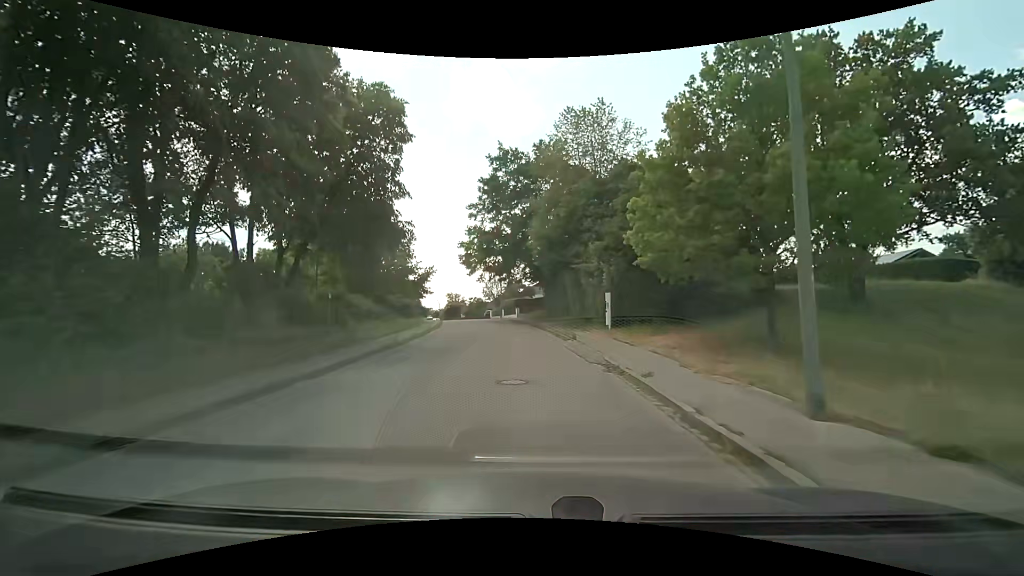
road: residential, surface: asphalt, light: Day
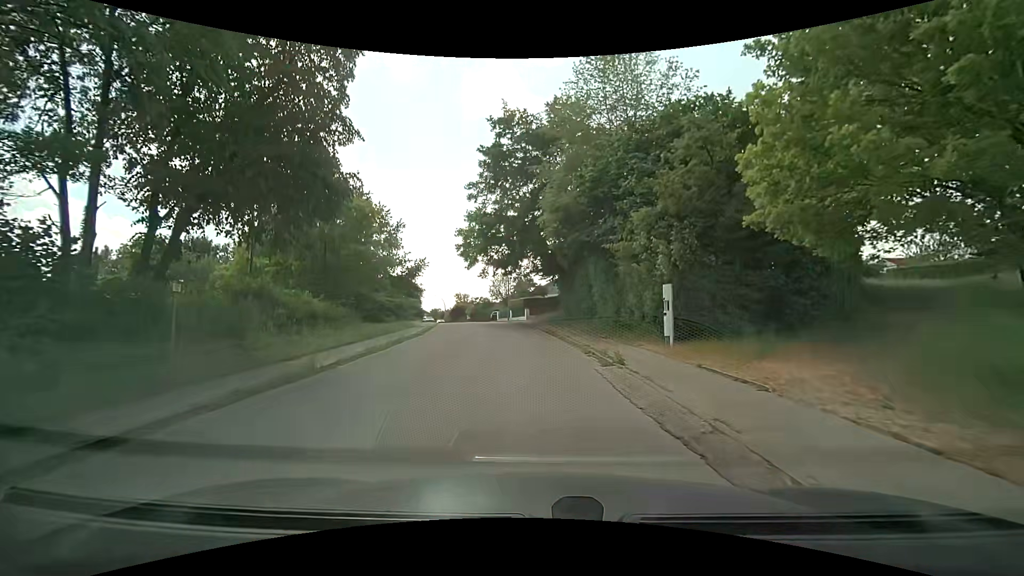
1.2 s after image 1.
(0.0, +8.5) m; 0°
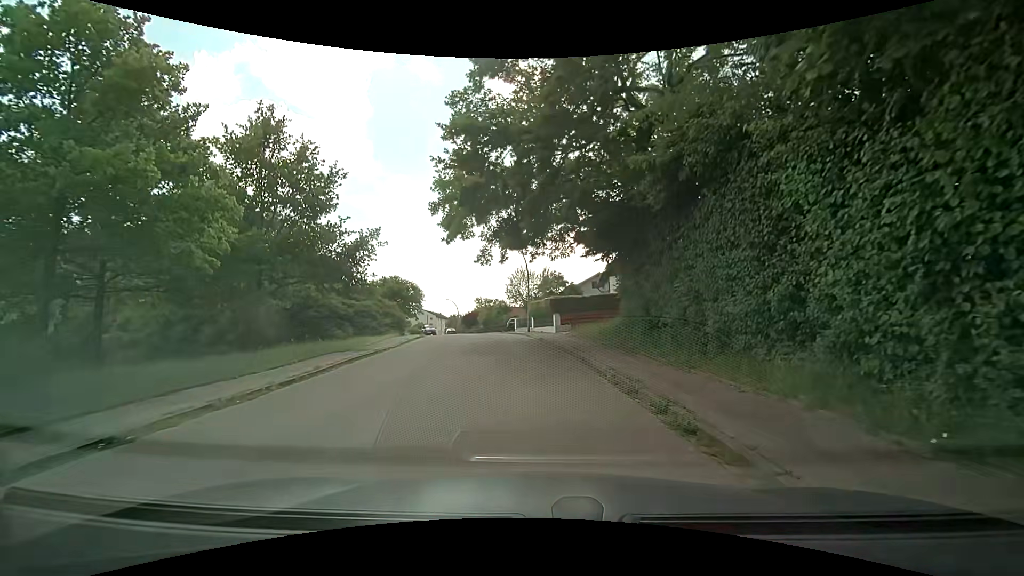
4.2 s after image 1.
(-0.7, +17.8) m; -4°
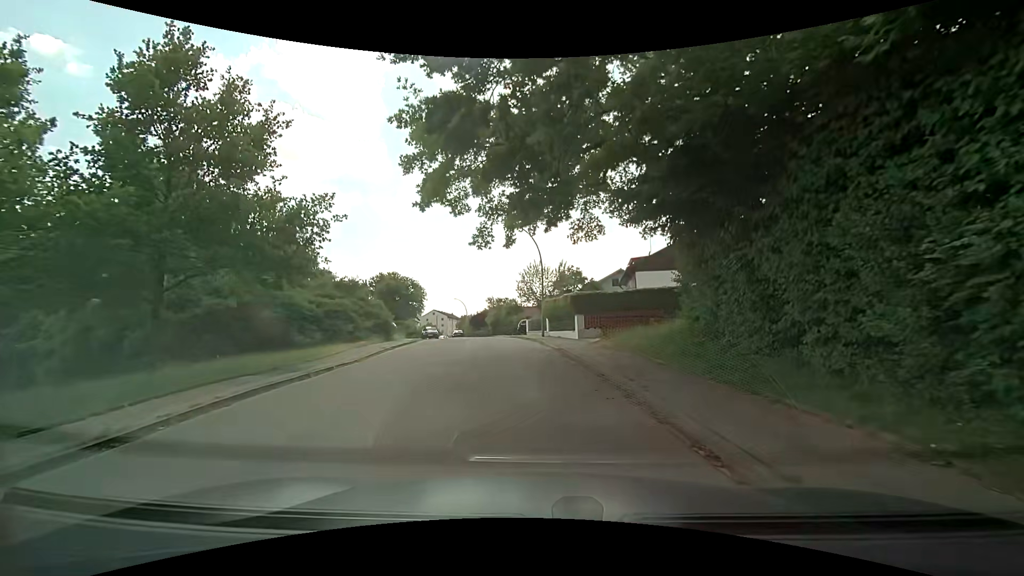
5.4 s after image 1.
(-0.1, +7.1) m; -2°
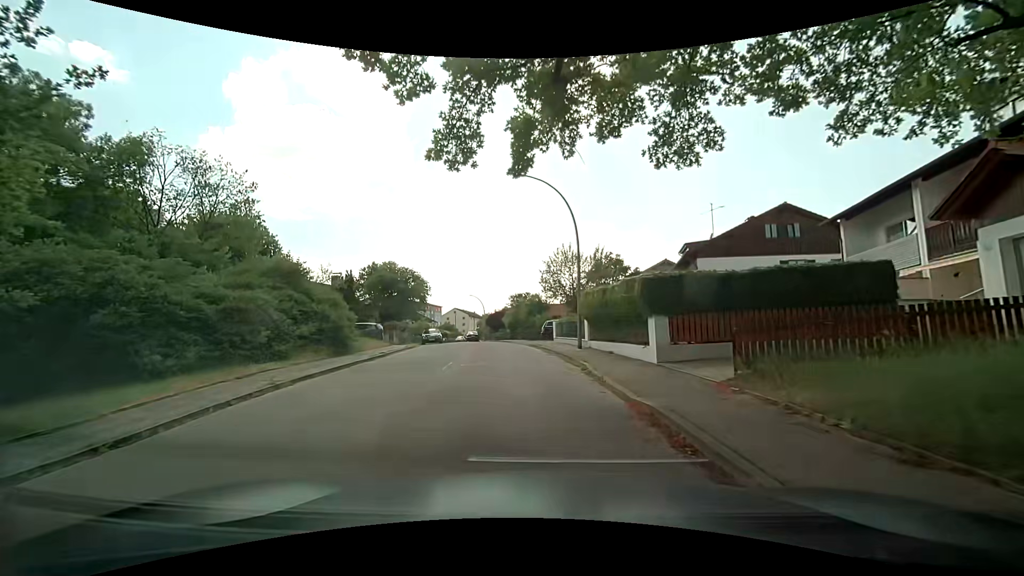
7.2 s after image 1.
(-0.1, +11.3) m; -2°
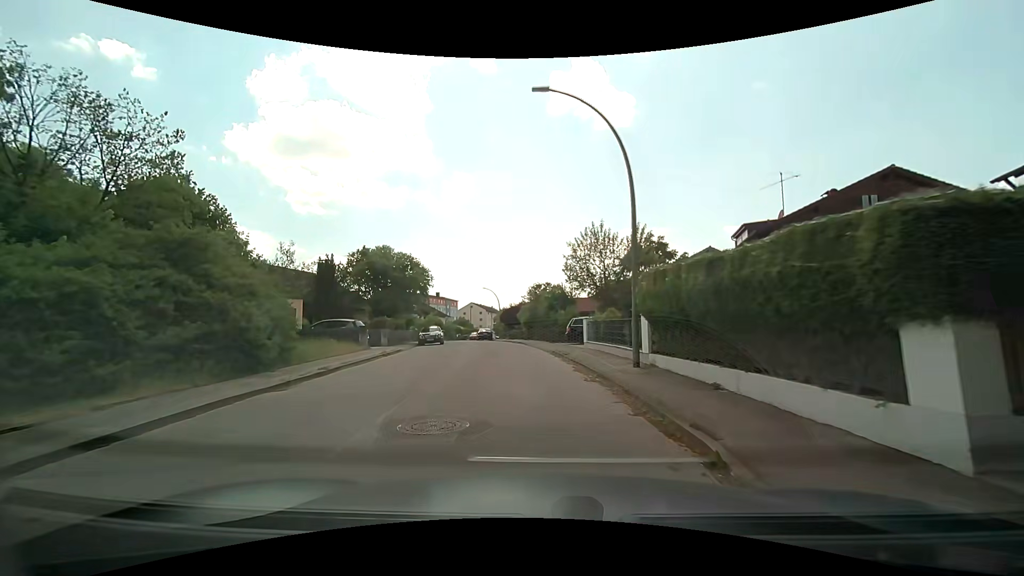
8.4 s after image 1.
(-0.2, +8.0) m; -2°
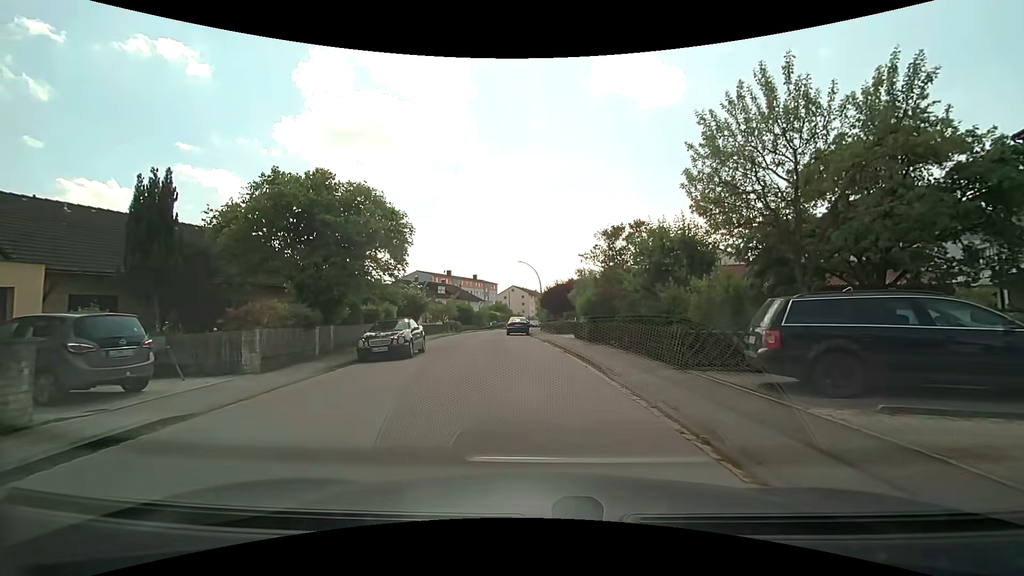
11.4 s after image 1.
(-0.8, +19.2) m; -4°
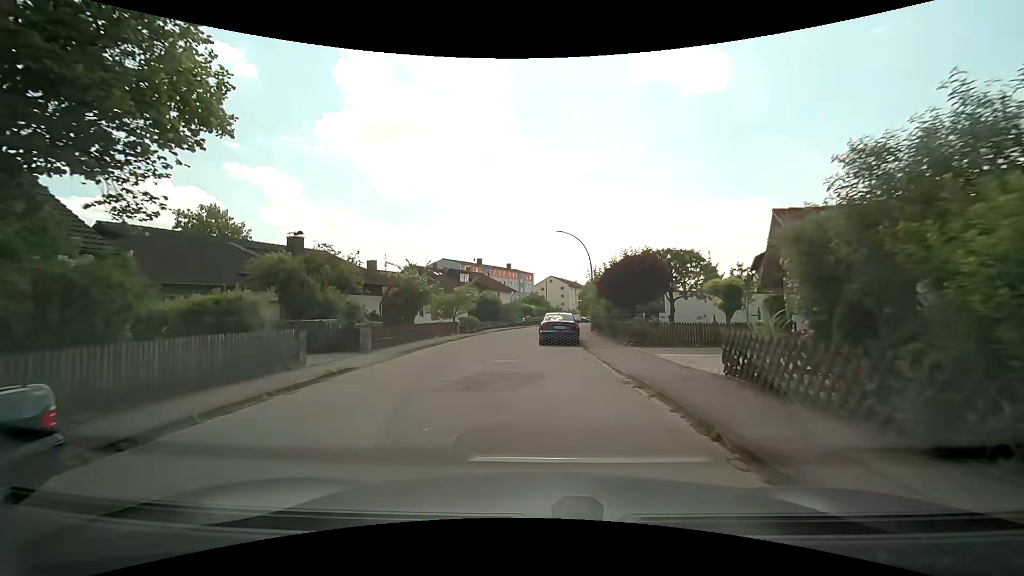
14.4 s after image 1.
(-0.8, +16.7) m; -4°
(0, +10) (-2, +20) (-2, +30) (0, +40) (+1, +50) (+2, +60) (+4, +69) (+6, +79) (+8, +89) (+14, +97) m
